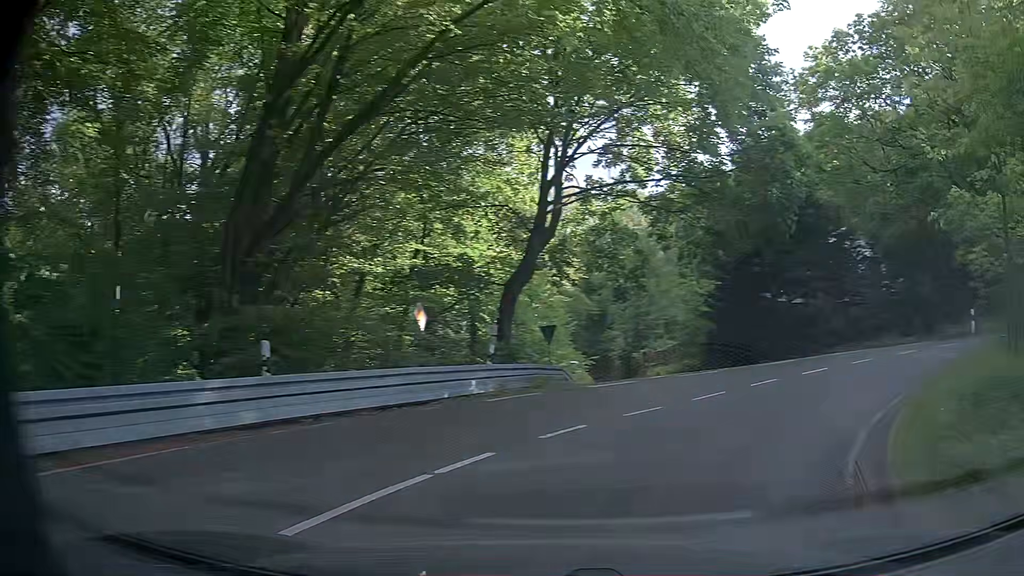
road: secondary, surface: asphalt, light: Day
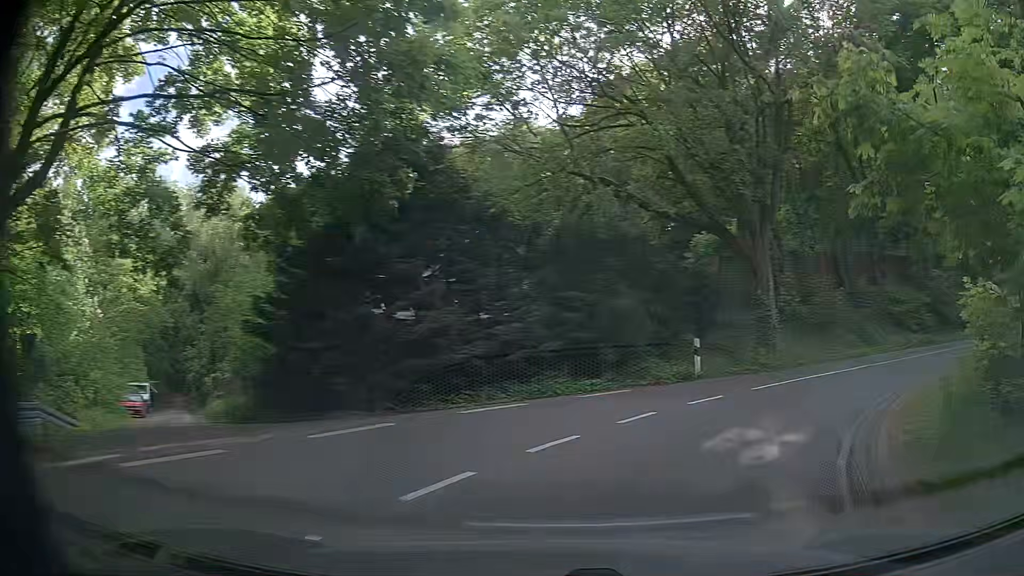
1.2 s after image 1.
(+3.0, +10.1) m; +33°
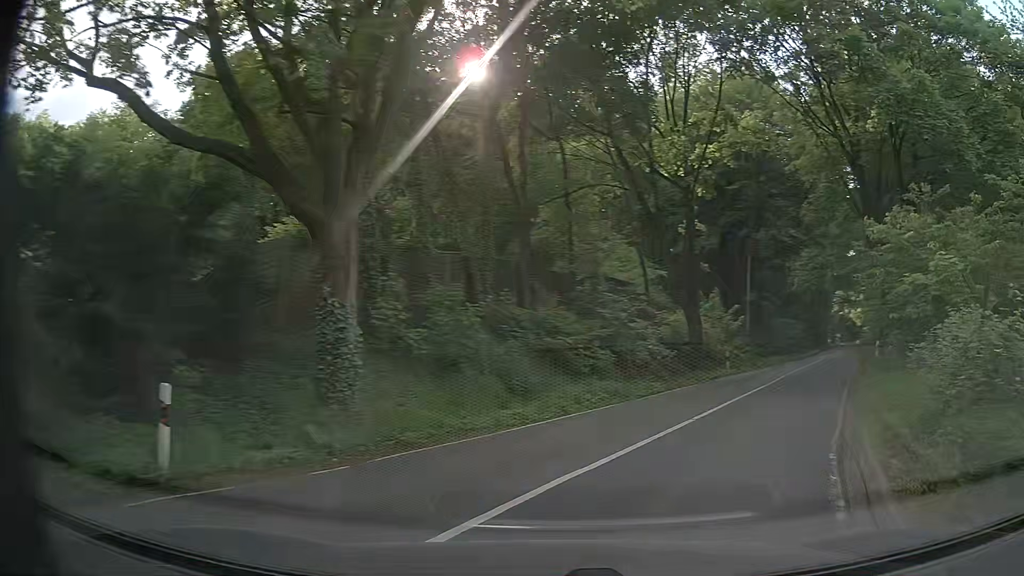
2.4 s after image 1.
(+3.0, +10.1) m; +33°
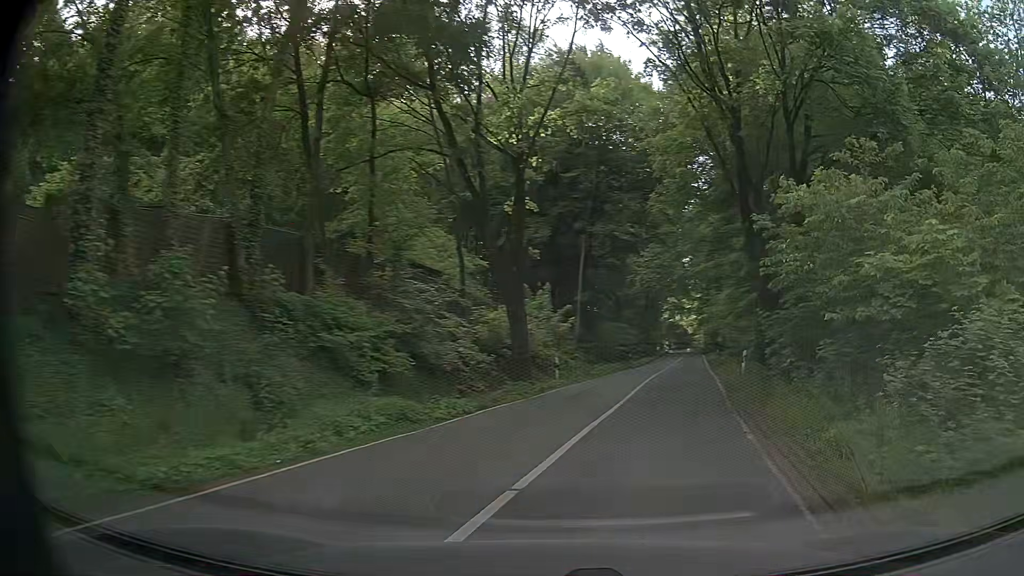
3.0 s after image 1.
(+0.9, +5.5) m; +18°
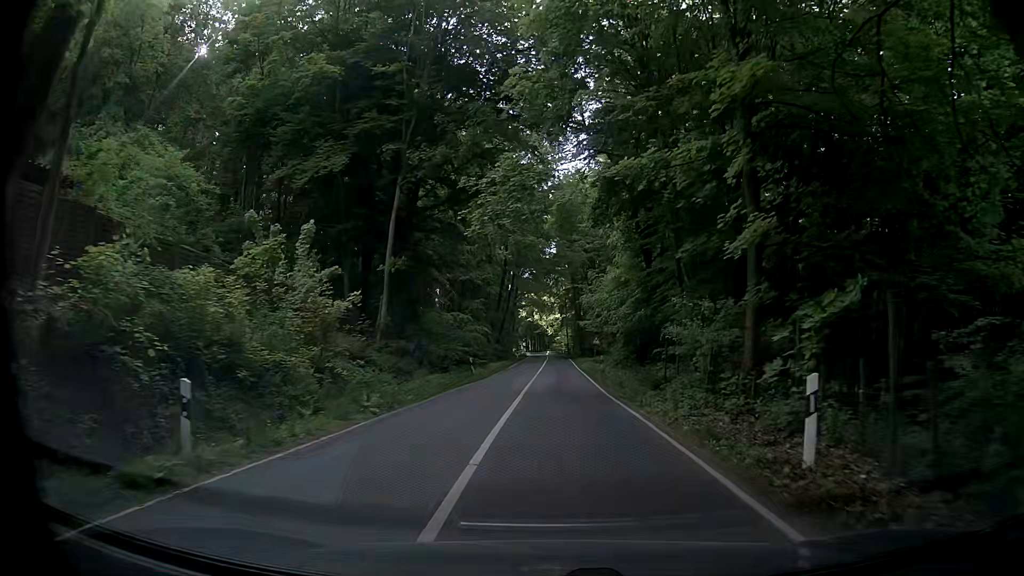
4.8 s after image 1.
(+3.1, +18.5) m; +13°
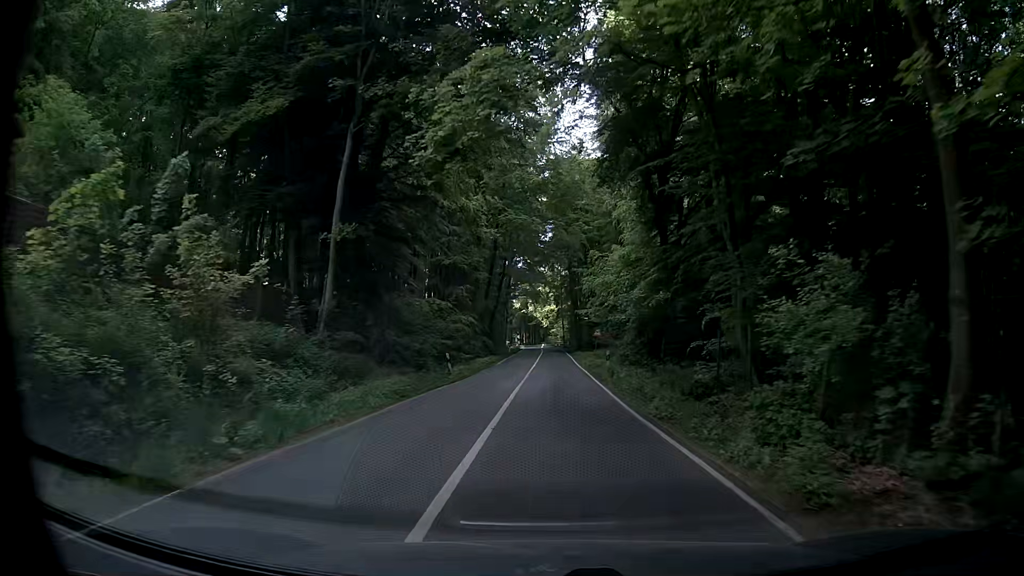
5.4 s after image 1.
(+0.1, +7.1) m; 0°
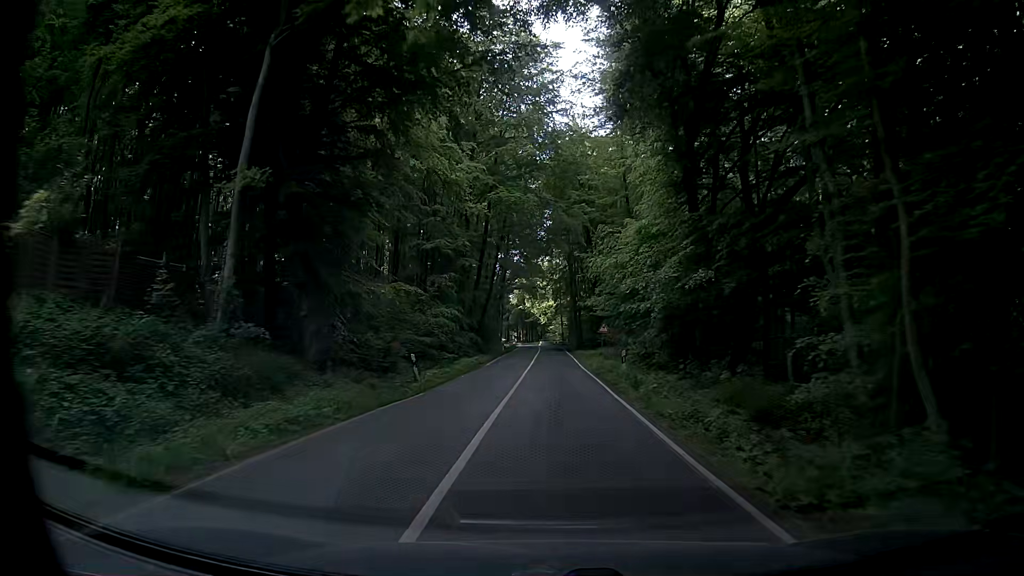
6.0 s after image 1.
(+0.3, +7.6) m; +1°
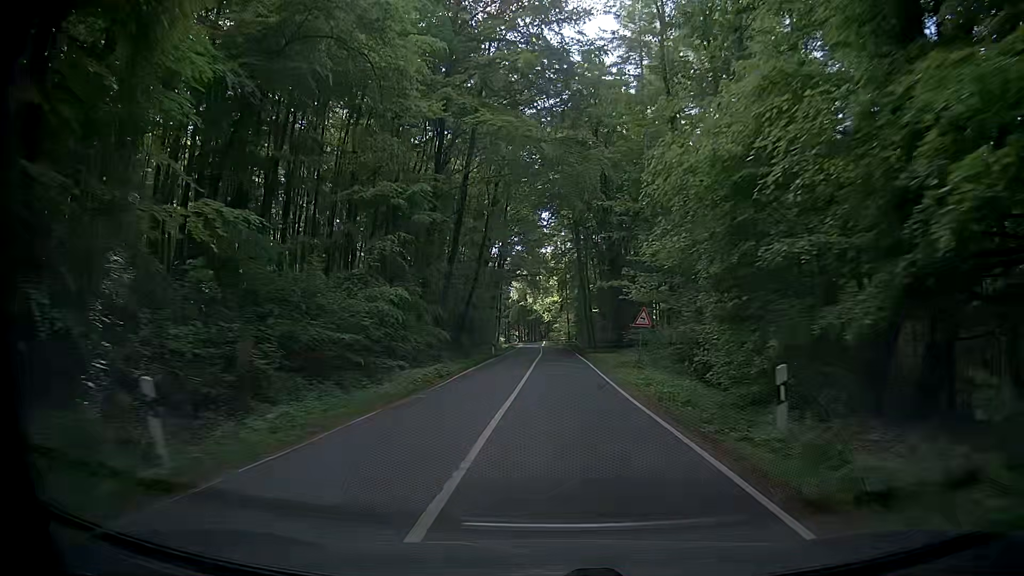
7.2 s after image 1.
(0.0, +16.6) m; +1°
(0, +10) (0, +20) (0, +30) (0, +40) (-1, +50) (-1, +60) (-1, +70) (-2, +80) (-2, +90) (-3, +100) m
